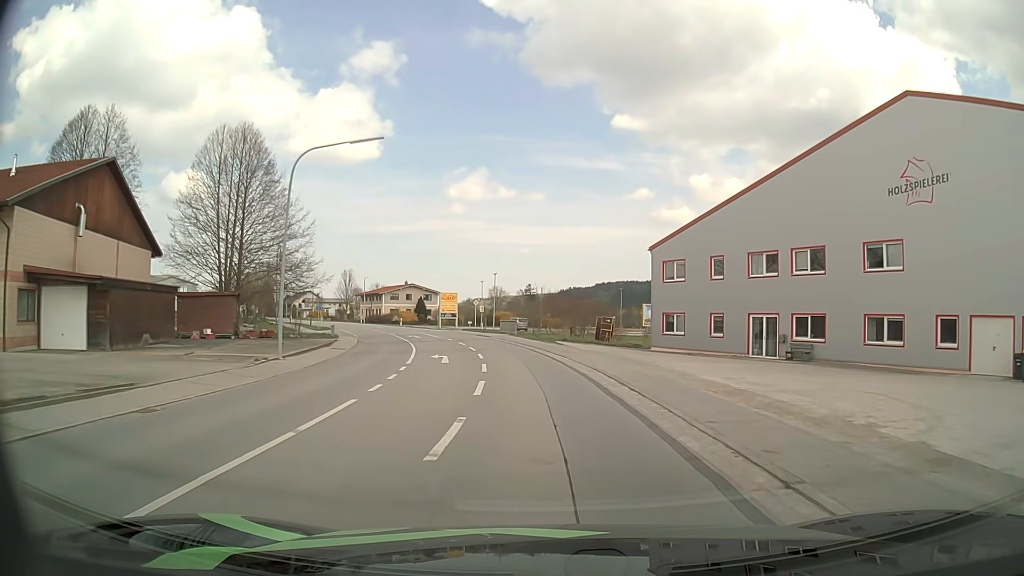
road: secondary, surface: asphalt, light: Day
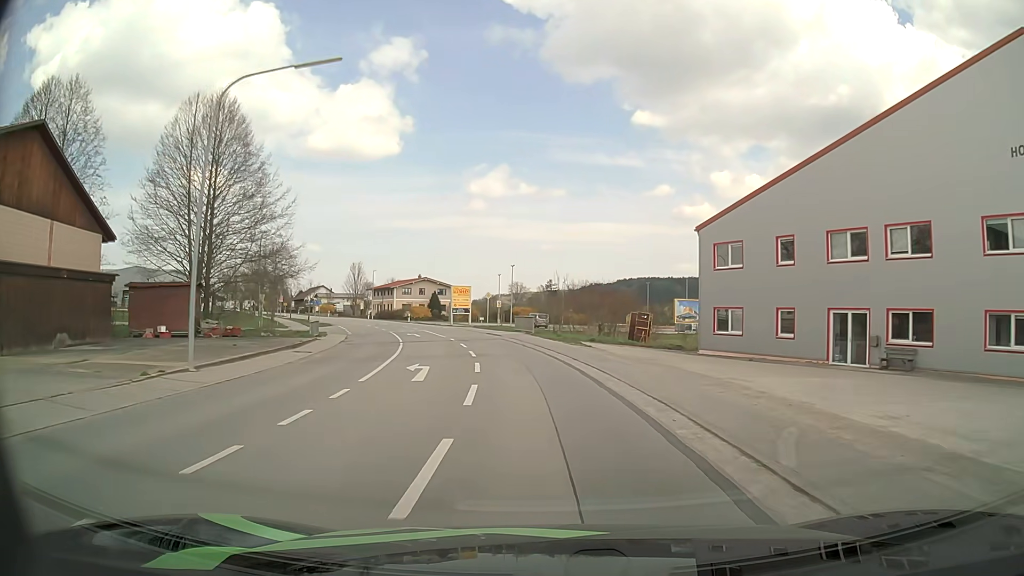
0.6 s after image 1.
(-0.1, +8.0) m; -2°
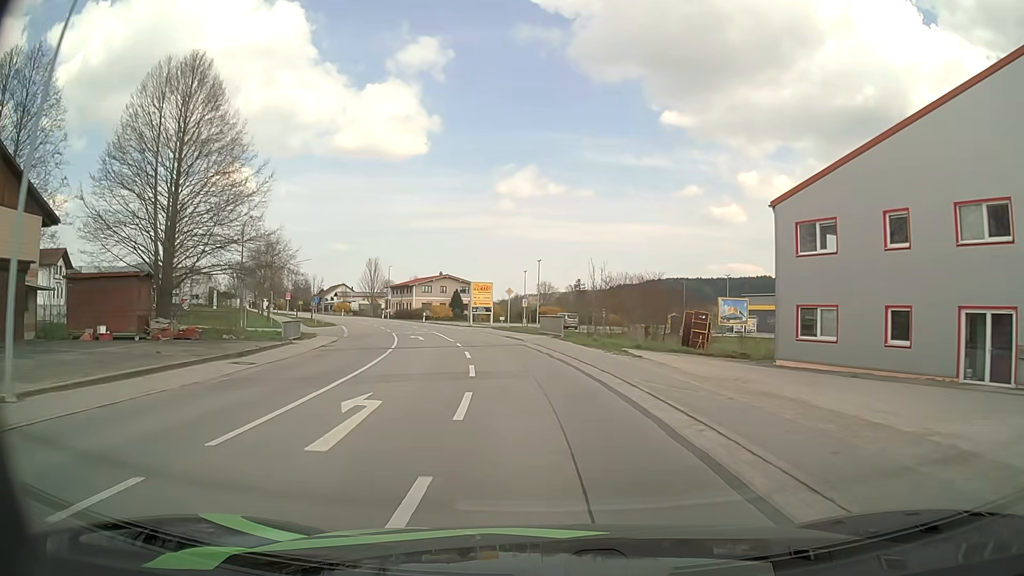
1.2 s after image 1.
(-0.1, +8.0) m; -2°
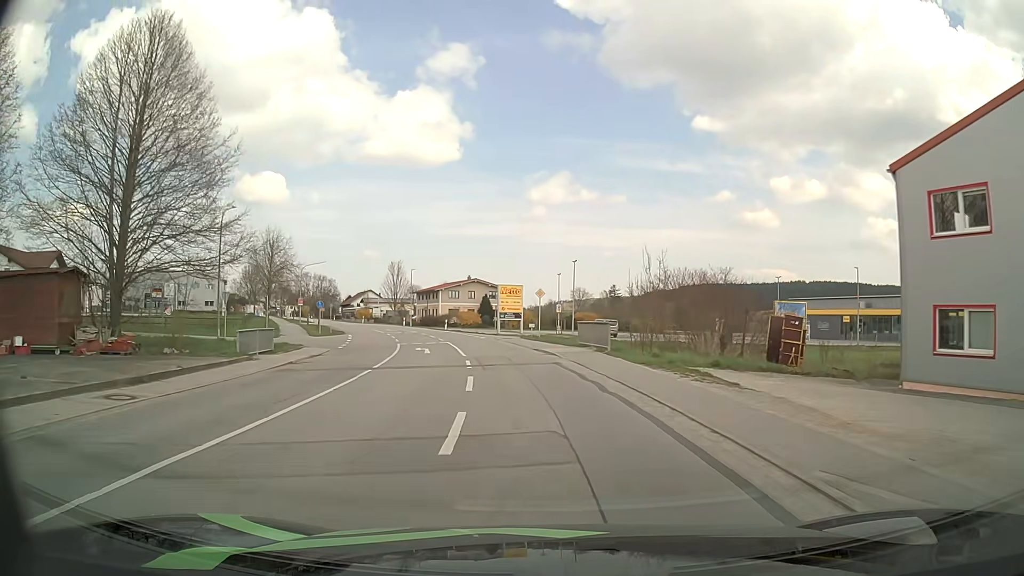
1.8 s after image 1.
(-0.2, +7.9) m; -3°
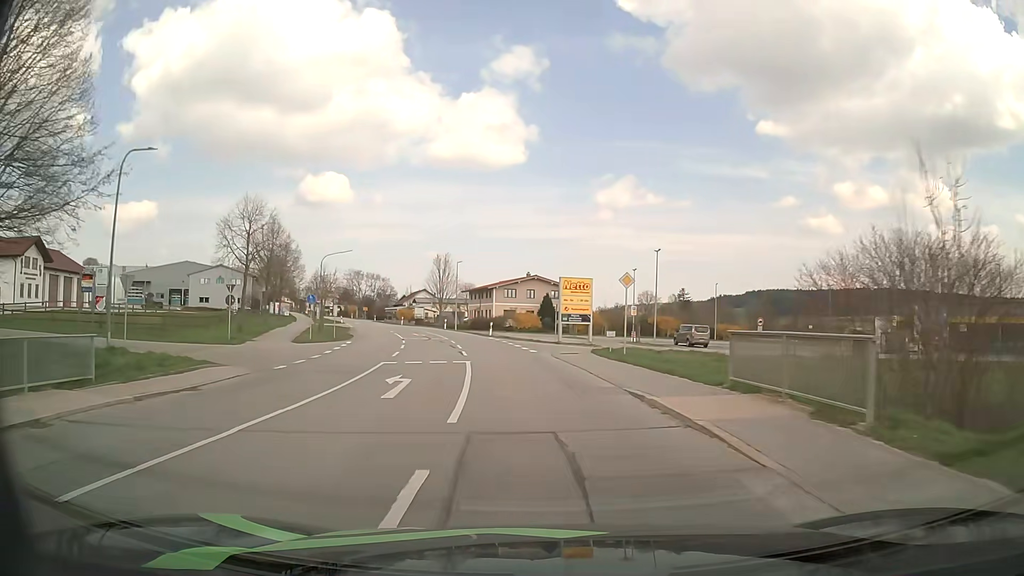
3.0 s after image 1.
(-0.8, +15.8) m; -6°
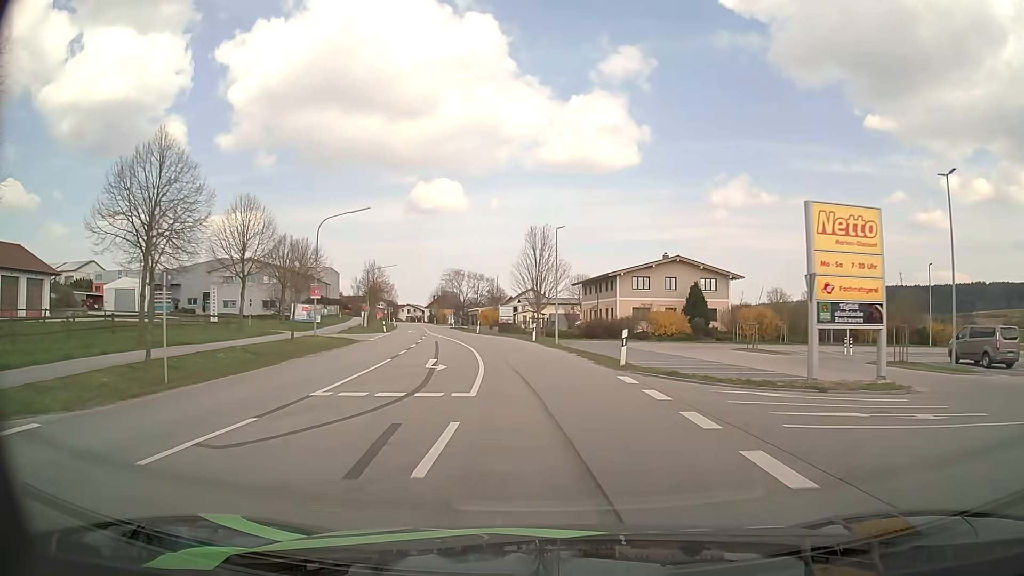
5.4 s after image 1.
(-2.6, +31.8) m; -10°
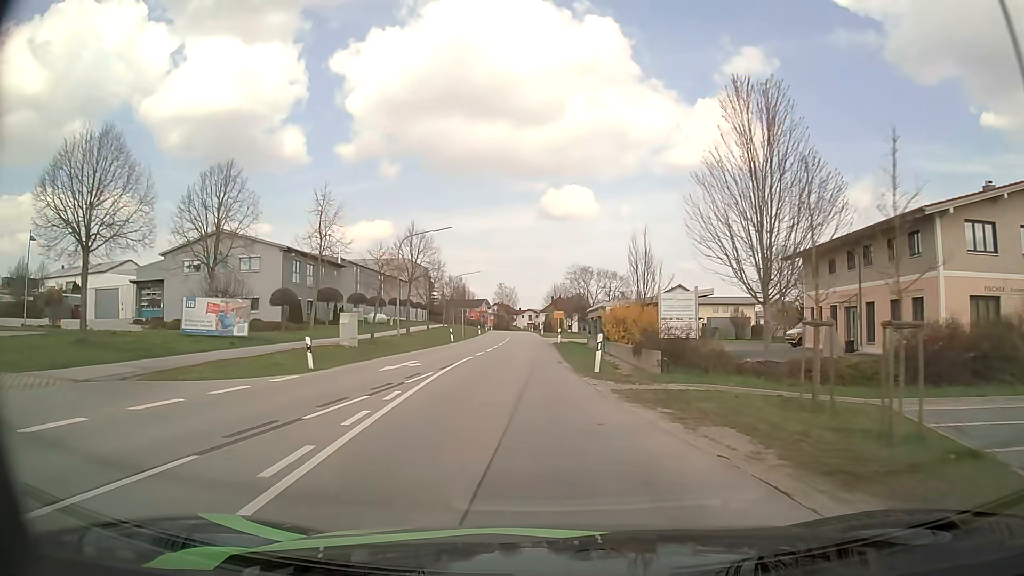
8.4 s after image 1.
(-3.6, +41.2) m; -11°
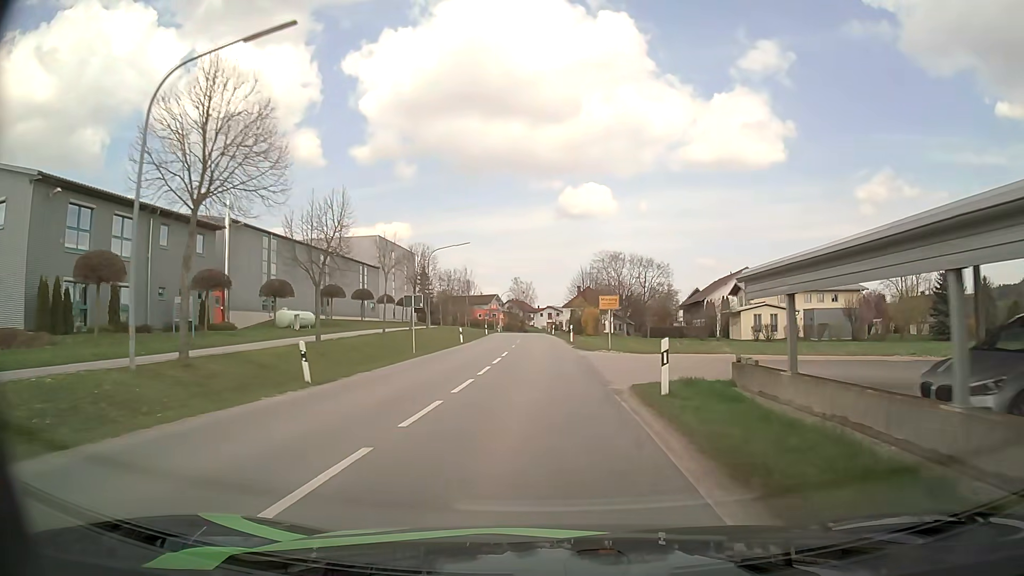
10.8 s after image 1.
(-0.9, +33.6) m; -2°
(0, +10) (0, +20) (0, +30) (0, +40) (-1, +50) (-1, +60) (-1, +70) (-2, +80) (-2, +90) (-2, +100) m
